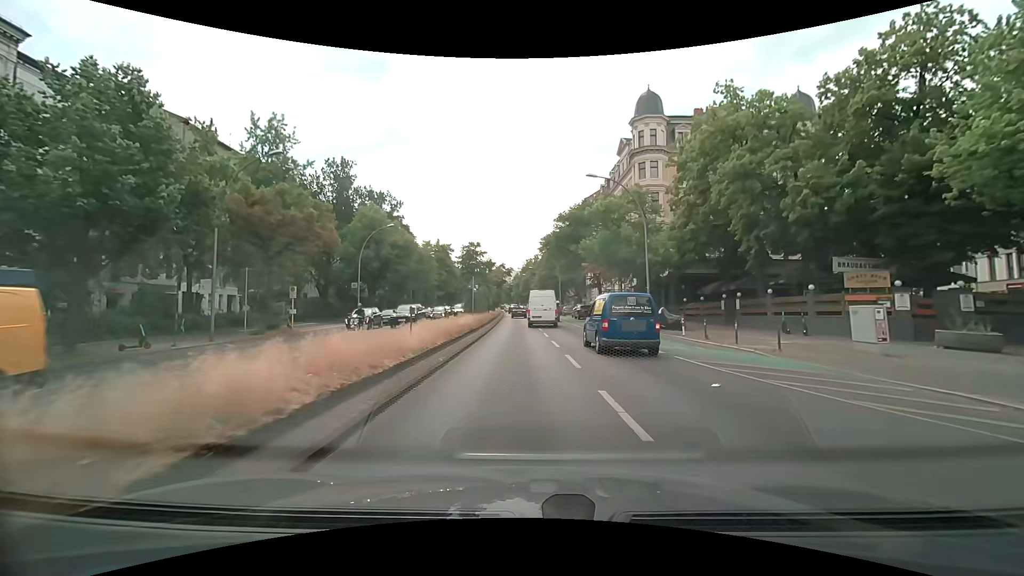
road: primary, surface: asphalt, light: Day
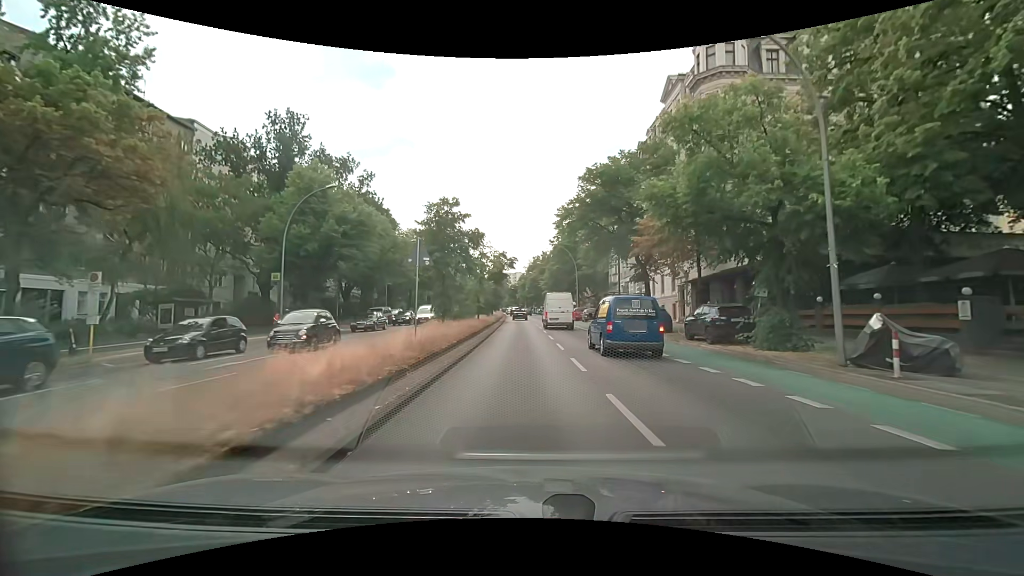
(-0.2, +18.2) m; -1°
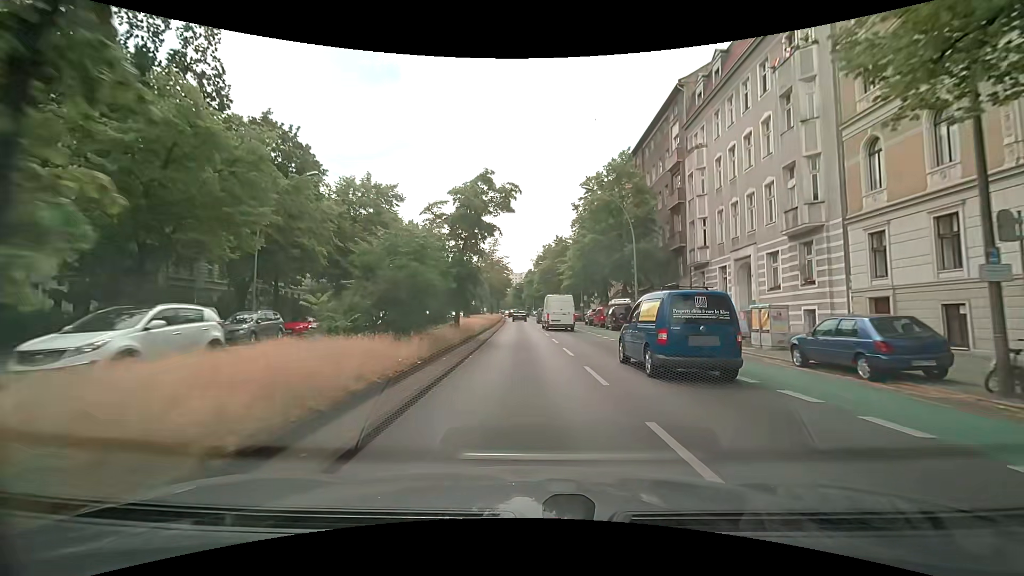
(-0.3, +32.1) m; -1°
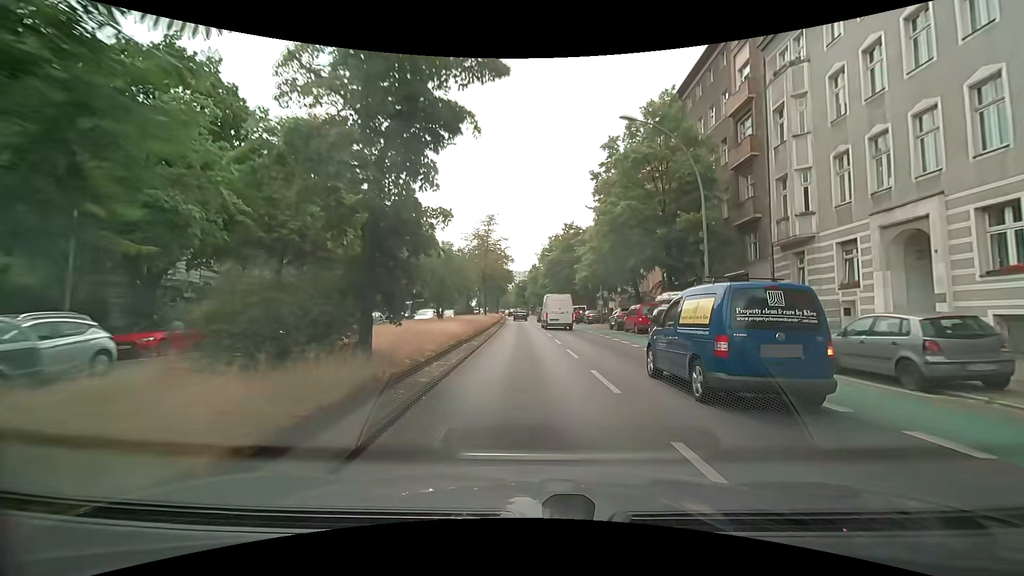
(0.0, +13.0) m; +1°
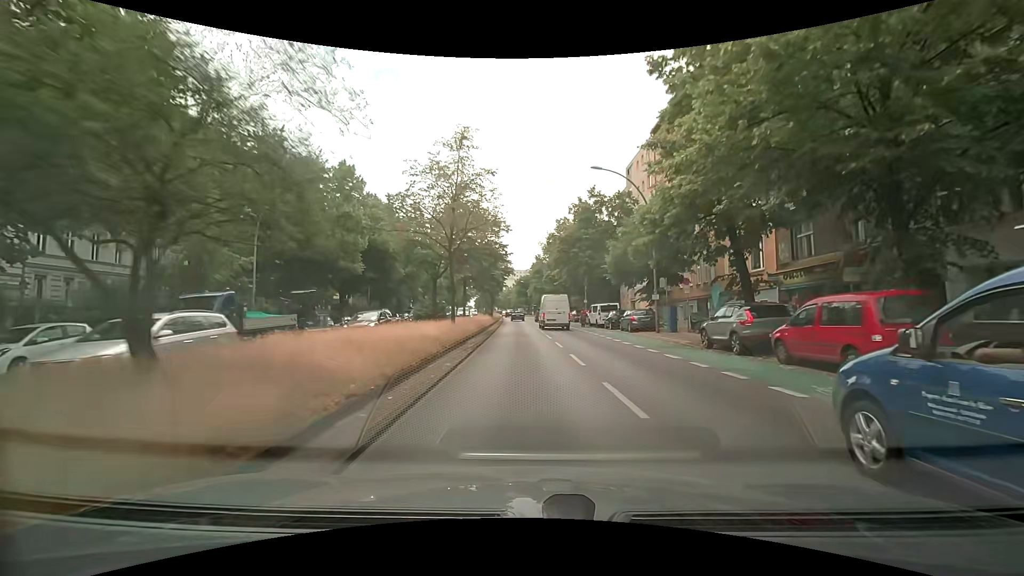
(-0.3, +20.0) m; -1°
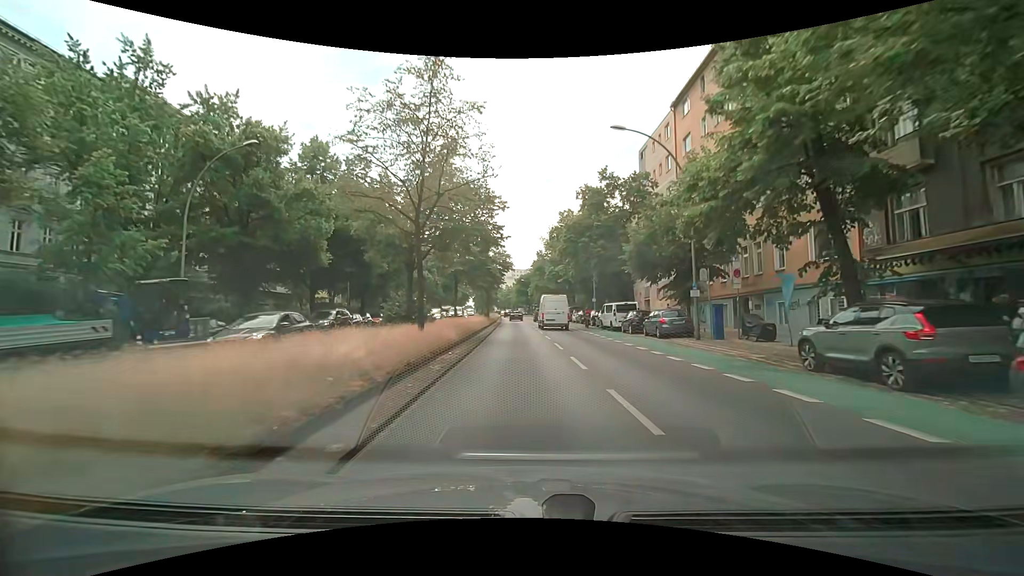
(0.0, +6.8) m; +1°
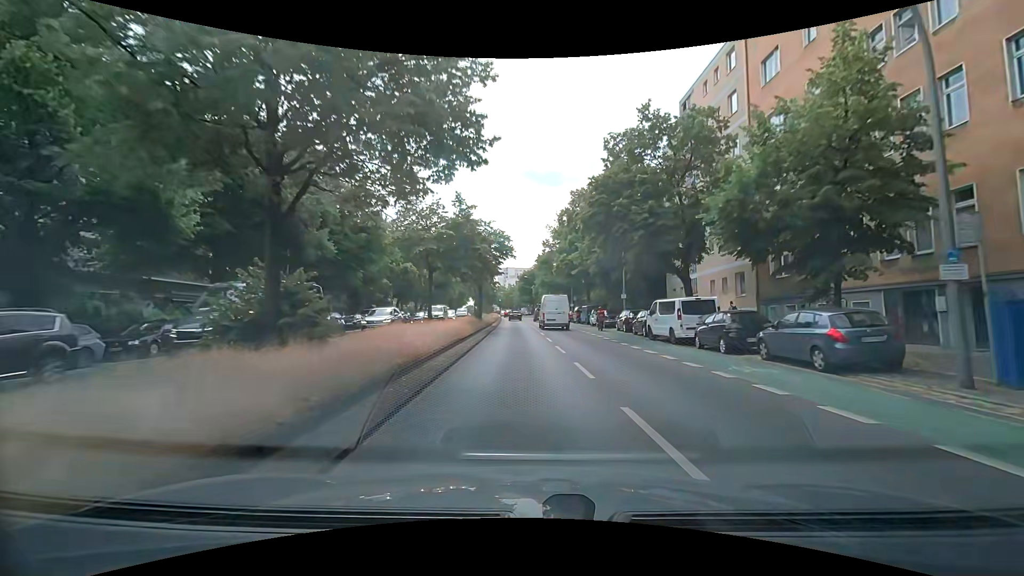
(-0.2, +13.6) m; -1°
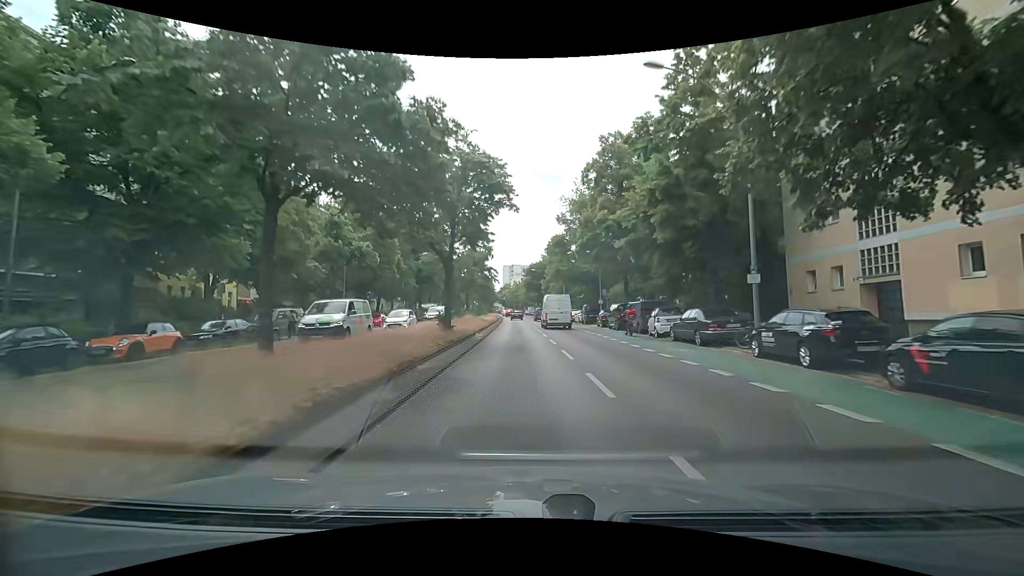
(-0.2, +20.3) m; -1°
(0, +10) (0, +20) (0, +30) (0, +40) (-1, +50) (-1, +60) (-1, +70) (-2, +80) (-2, +90) (-2, +100) m
